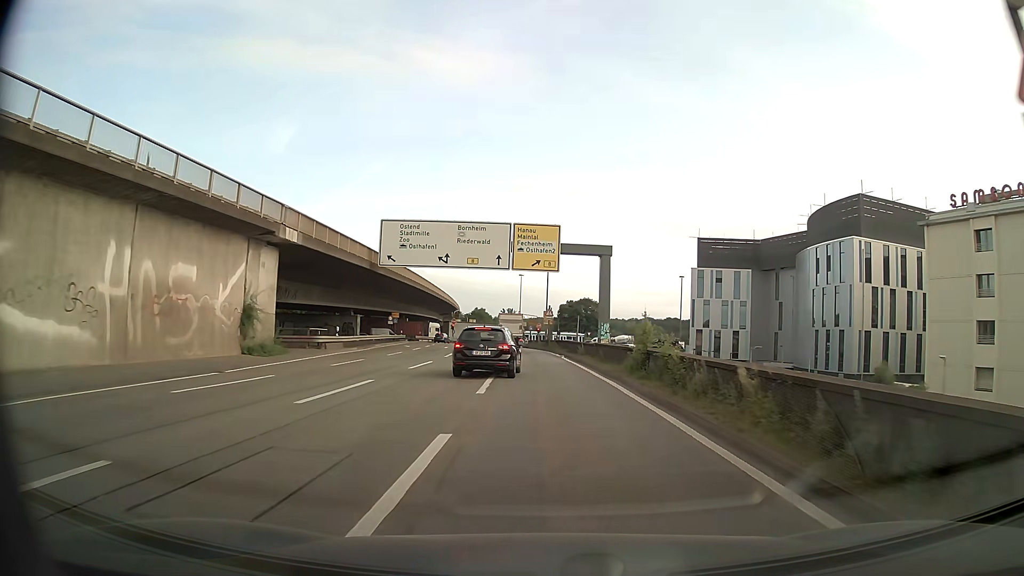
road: motorway_link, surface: asphalt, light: Day
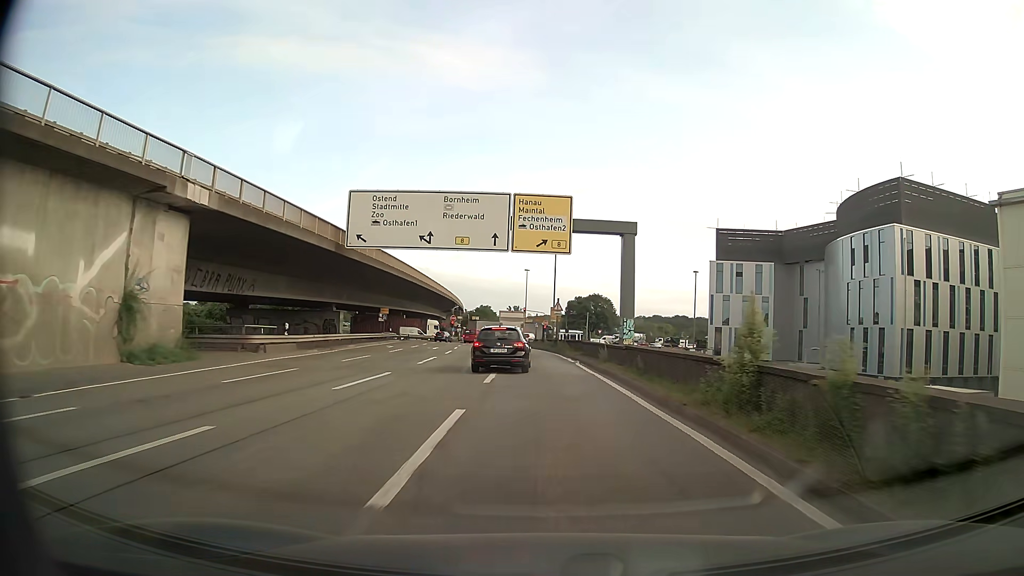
(-0.1, +9.5) m; -1°
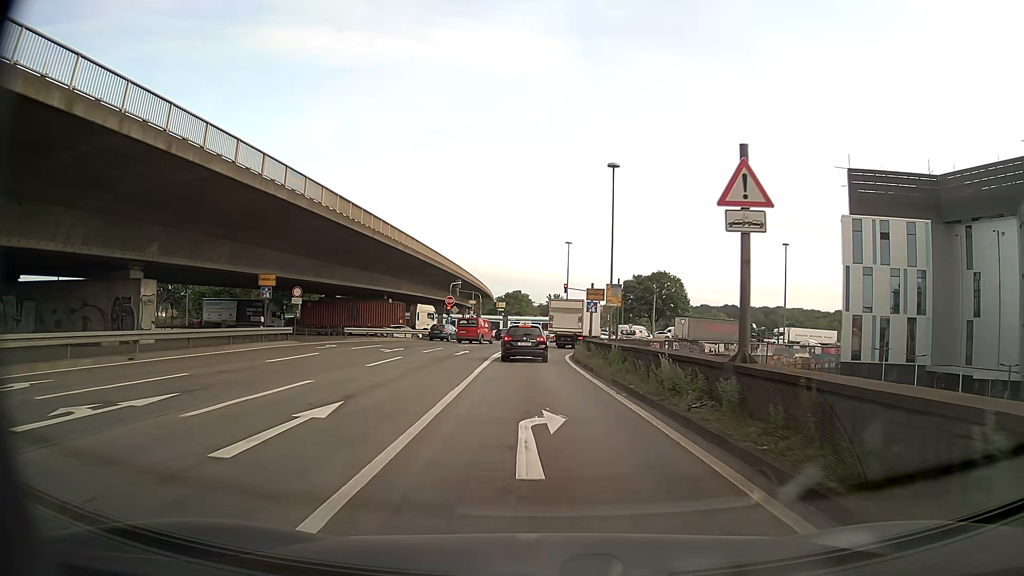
(-1.0, +42.0) m; -3°
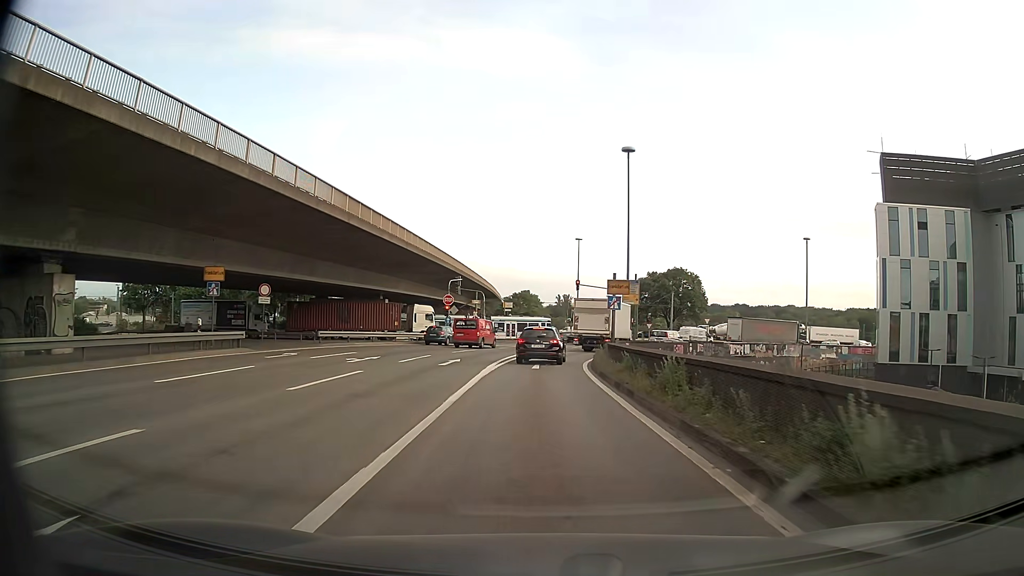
(-0.1, +7.3) m; -1°
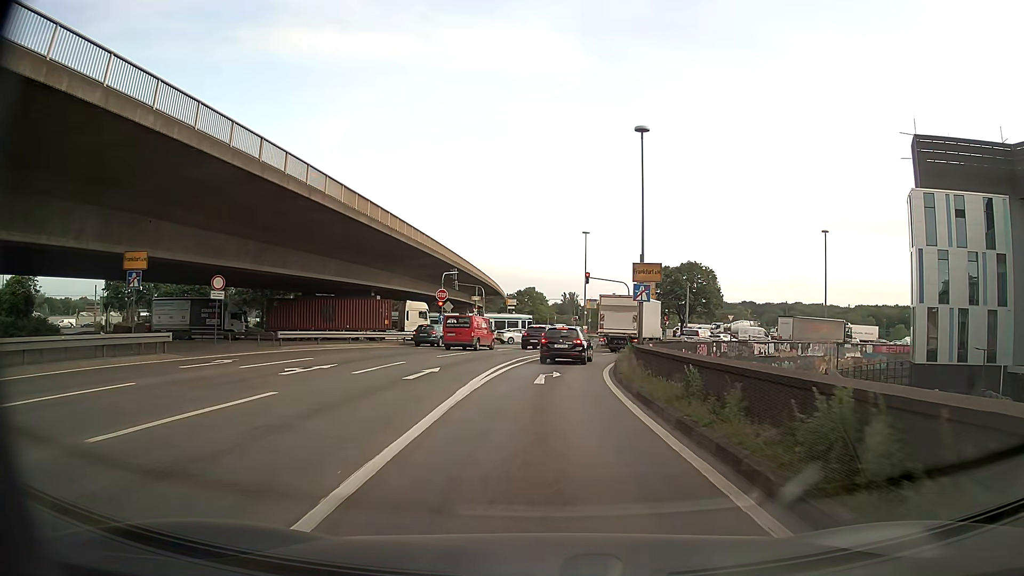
(0.0, +6.9) m; 0°
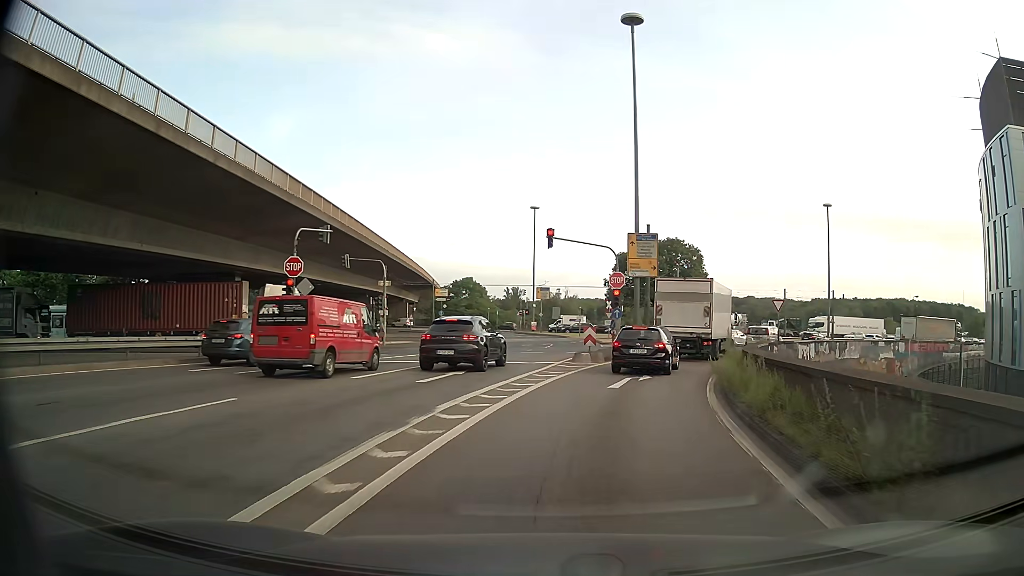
(+0.4, +23.9) m; +5°
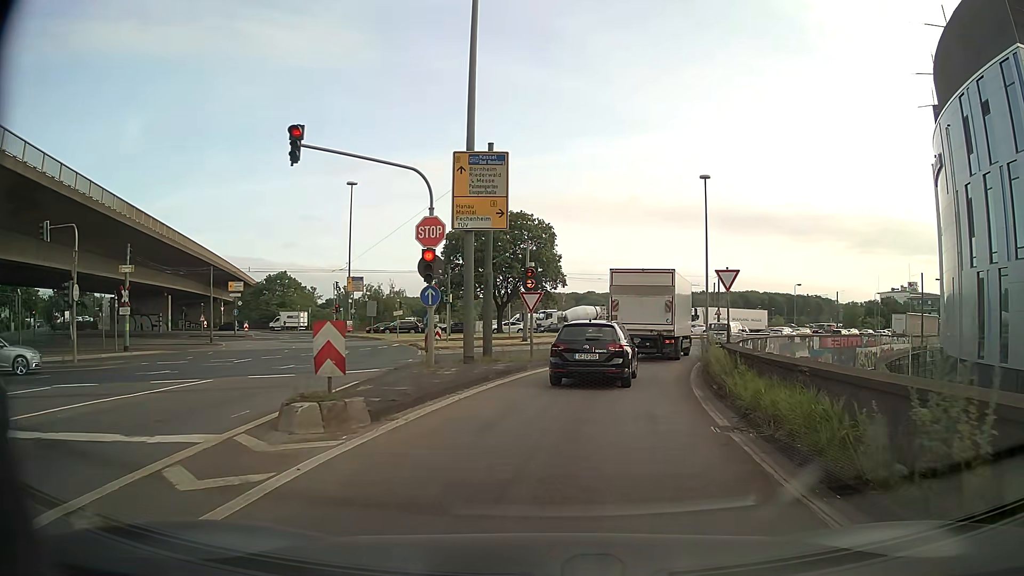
(+2.0, +17.4) m; +14°
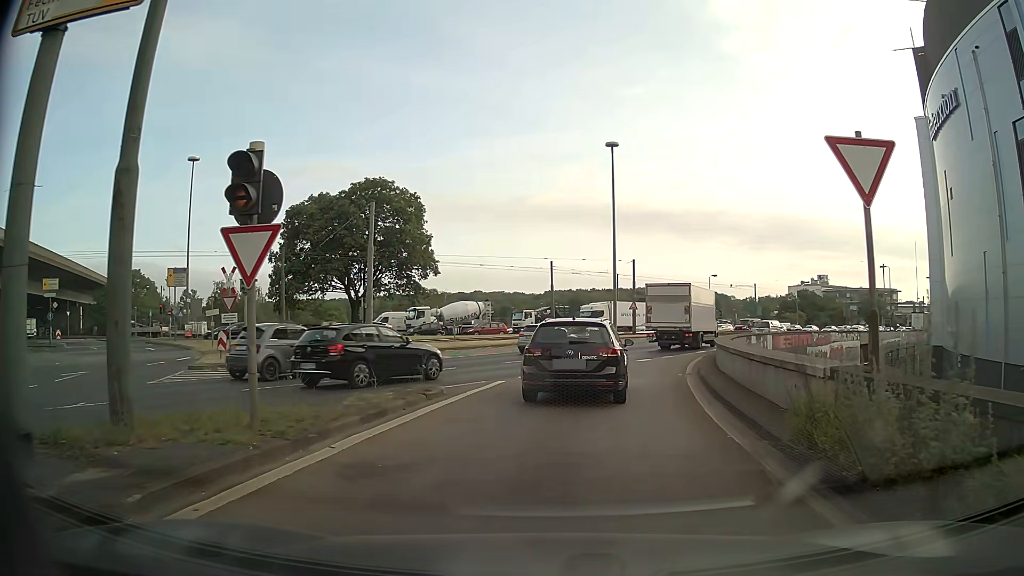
(+1.3, +15.7) m; +8°
(0, +10) (+2, +20) (+5, +29) (+8, +39) (+13, +48) (+18, +56) (+24, +64) (+31, +72) (+38, +79) (+45, +85) m
